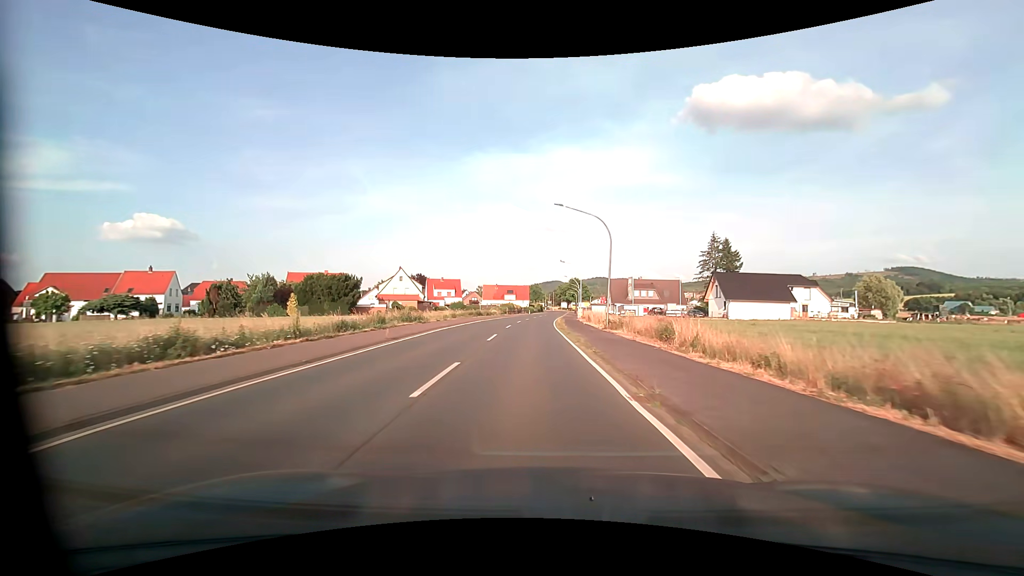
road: primary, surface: asphalt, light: Day
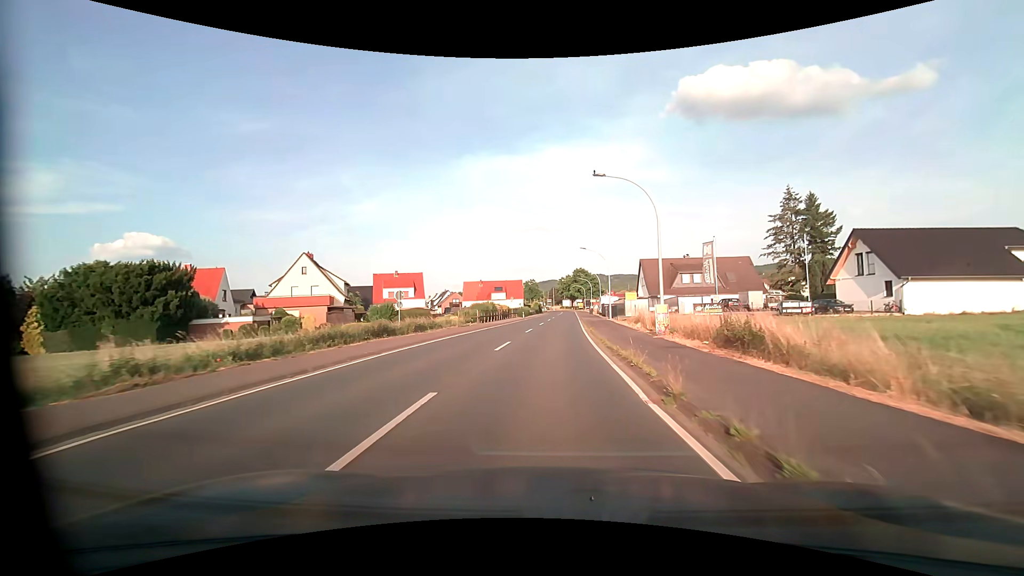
(-0.6, +40.7) m; 0°
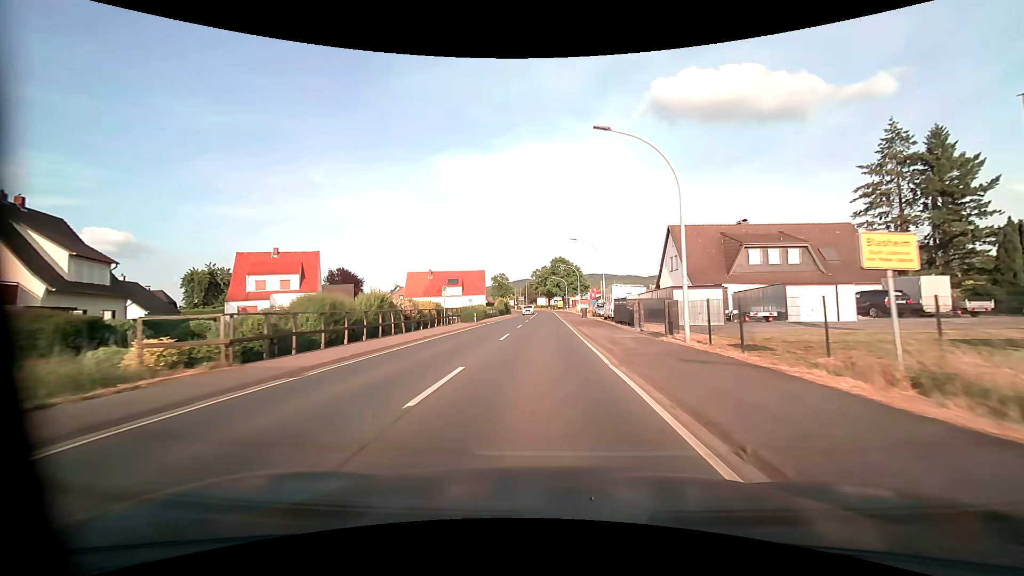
(+1.0, +33.5) m; +3°
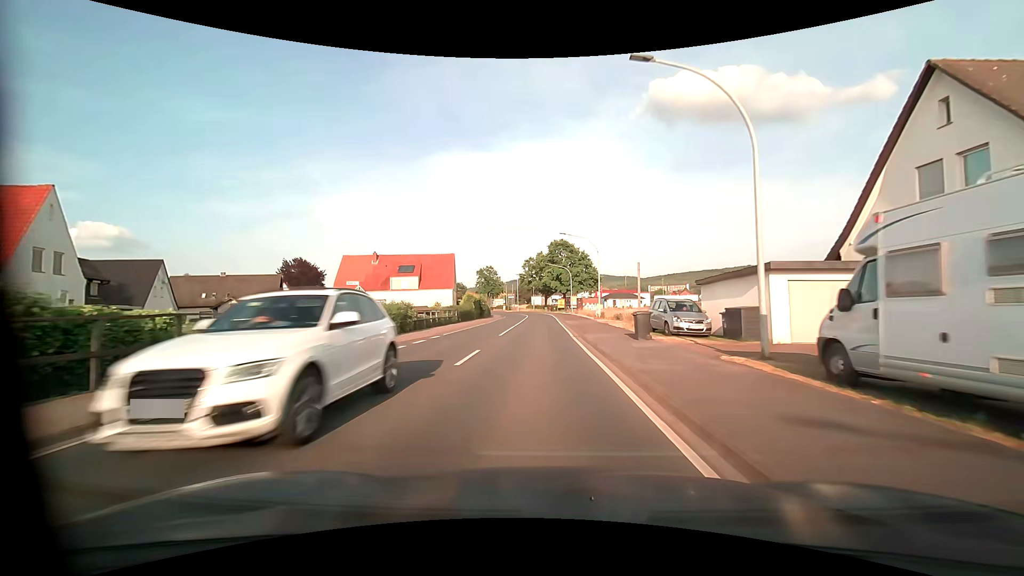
(+0.2, +32.5) m; 0°
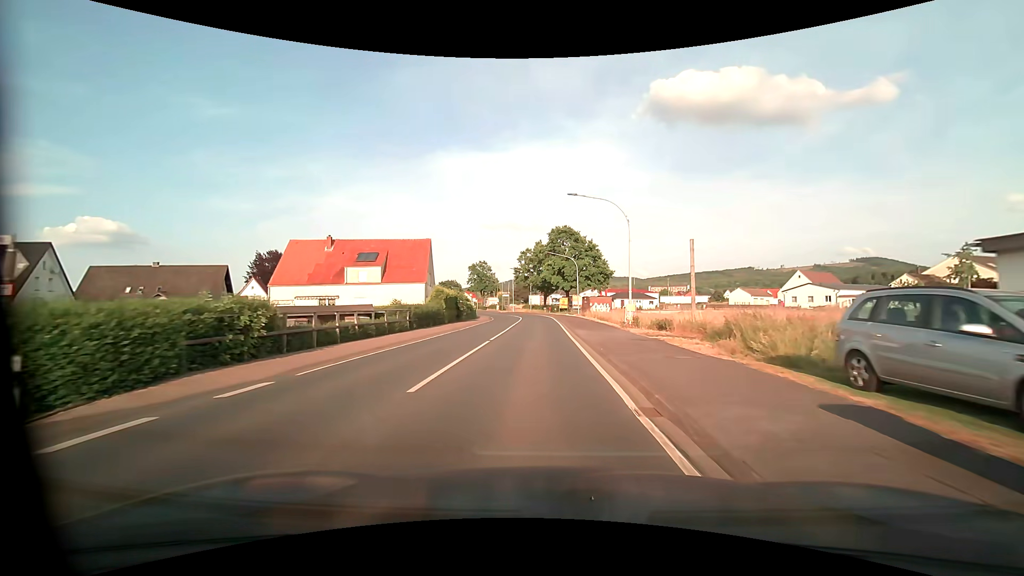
(+0.1, +15.5) m; 0°
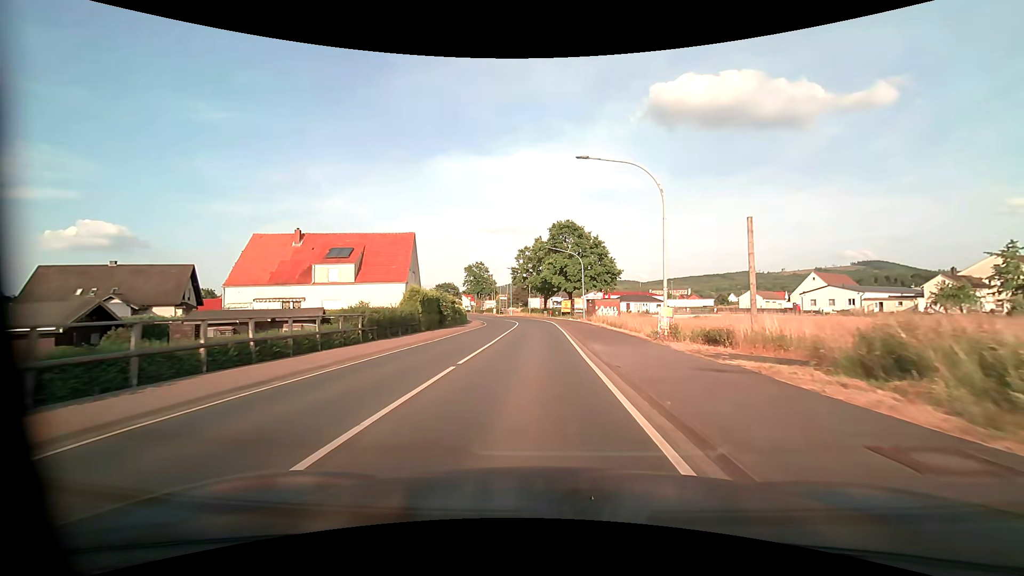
(0.0, +7.6) m; -1°
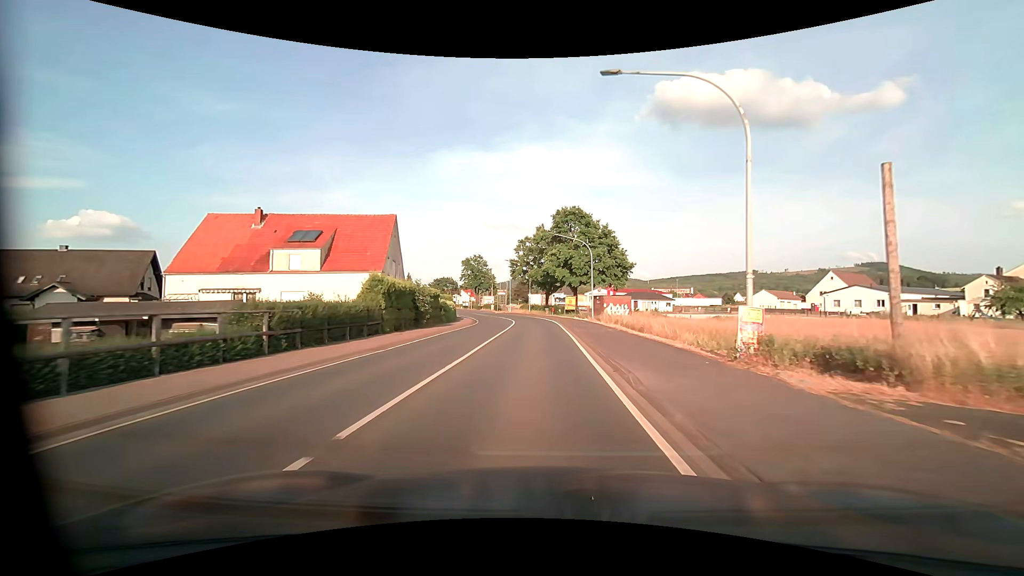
(0.0, +7.5) m; 0°
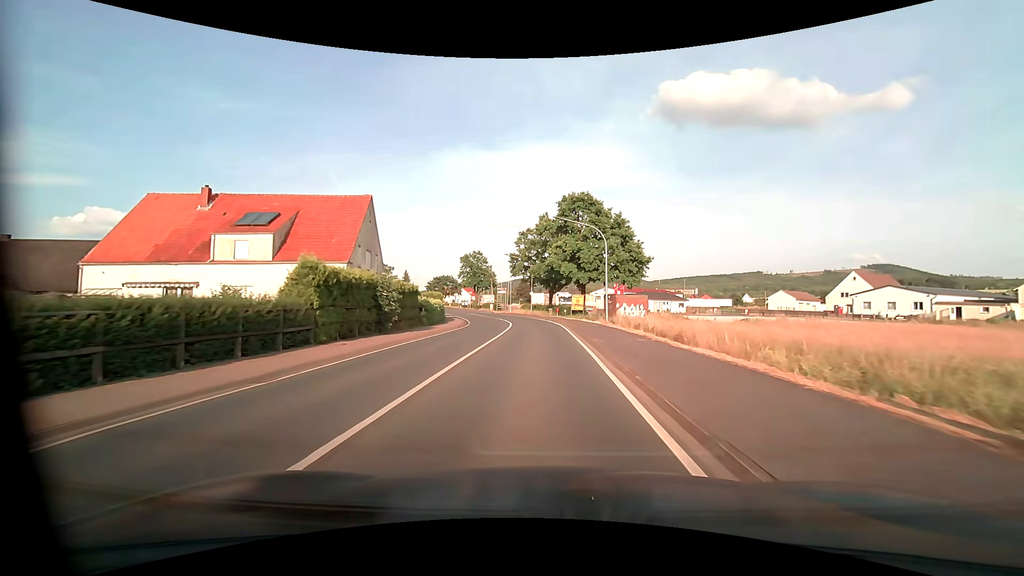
(0.0, +7.4) m; 0°
(0, +10) (0, +20) (0, +30) (-1, +40) (-2, +50) (-5, +60) (-7, +69) (-10, +79) (-13, +88) (-16, +98) m
